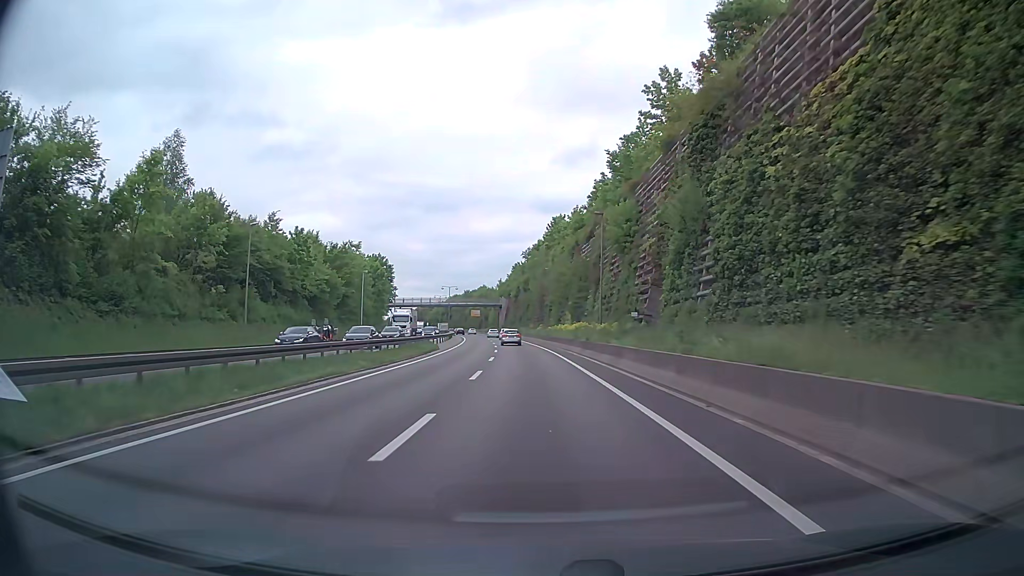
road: trunk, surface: asphalt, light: Day
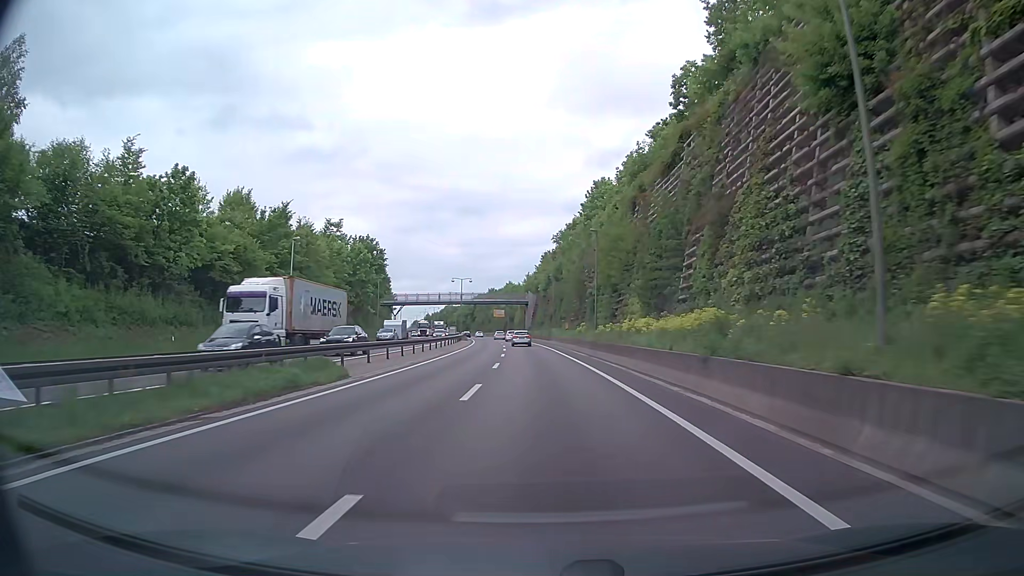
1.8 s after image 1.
(-0.8, +29.8) m; -3°
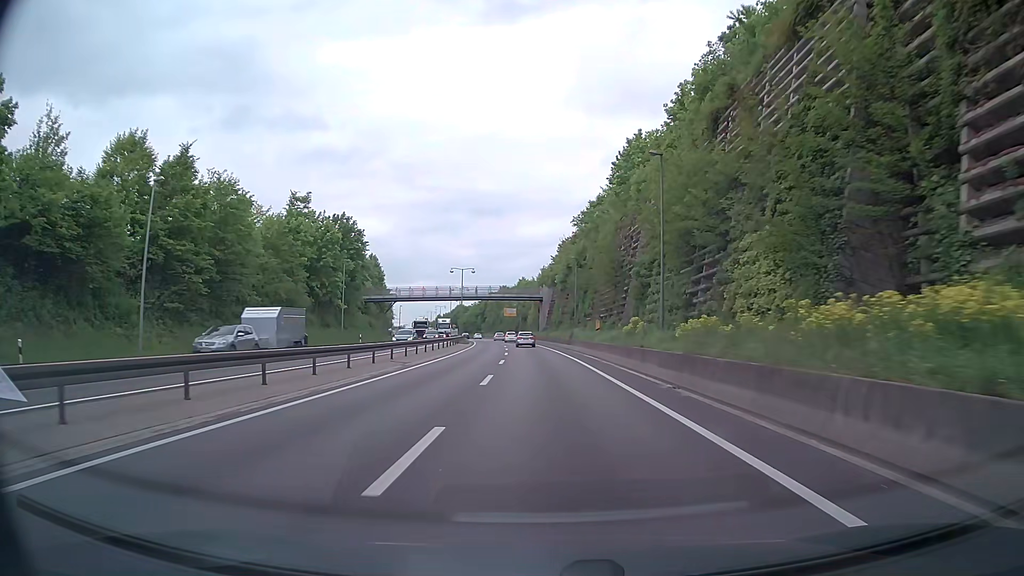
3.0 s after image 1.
(-0.1, +20.0) m; -1°
(0, +10) (0, +20) (0, +30) (-1, +40) (-1, +50) (-1, +60) (-2, +70) (-3, +80) (-3, +90) (-4, +100) m
